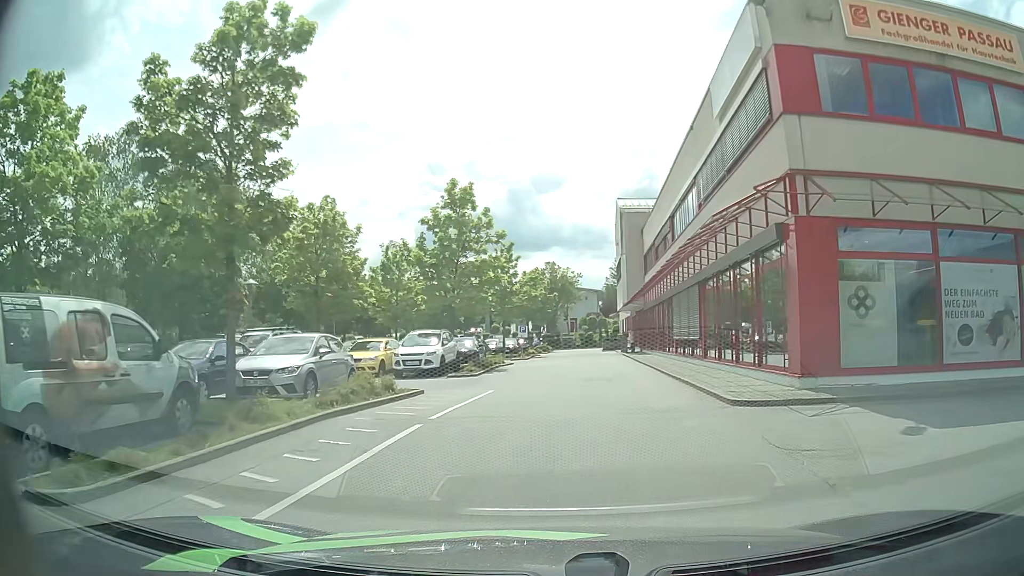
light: Day
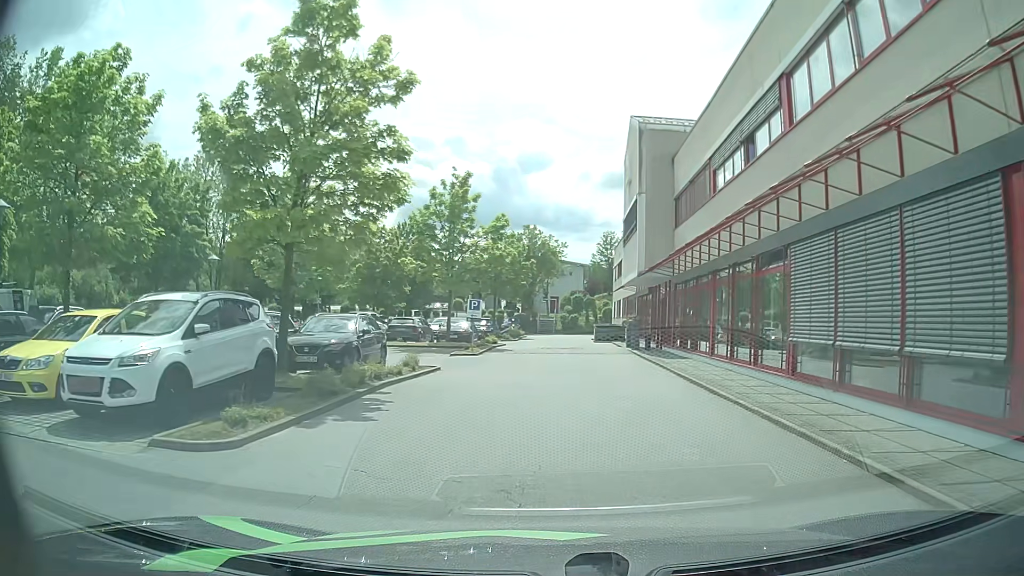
(+0.8, +16.8) m; +3°
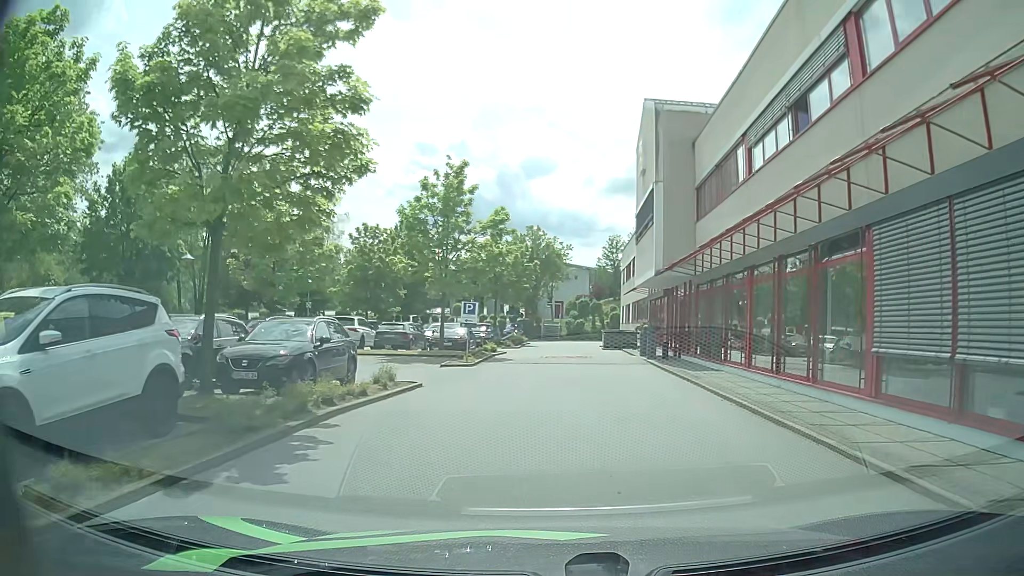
(0.0, +3.3) m; 0°
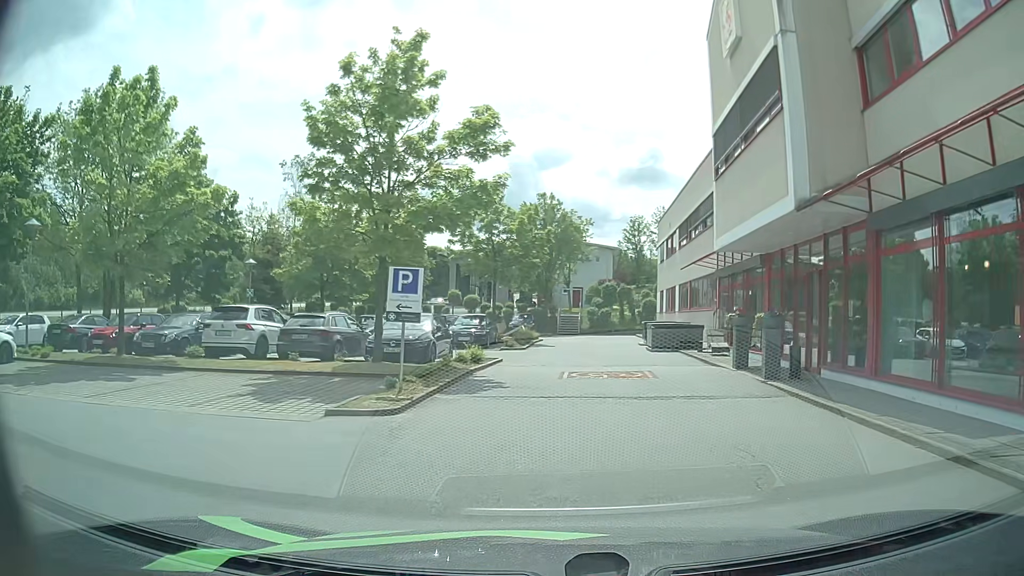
(-0.2, +12.8) m; -1°
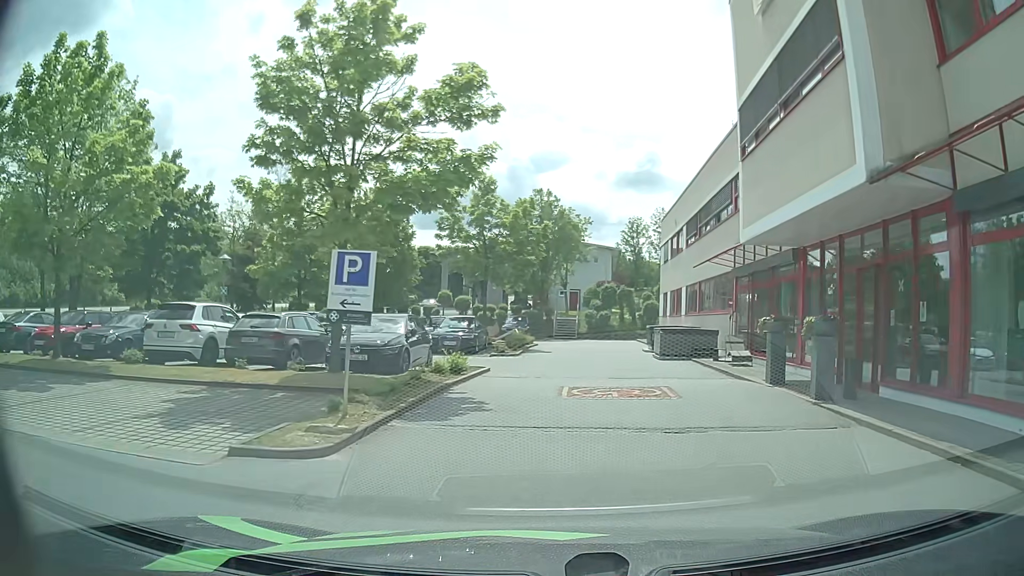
(0.0, +2.9) m; -1°
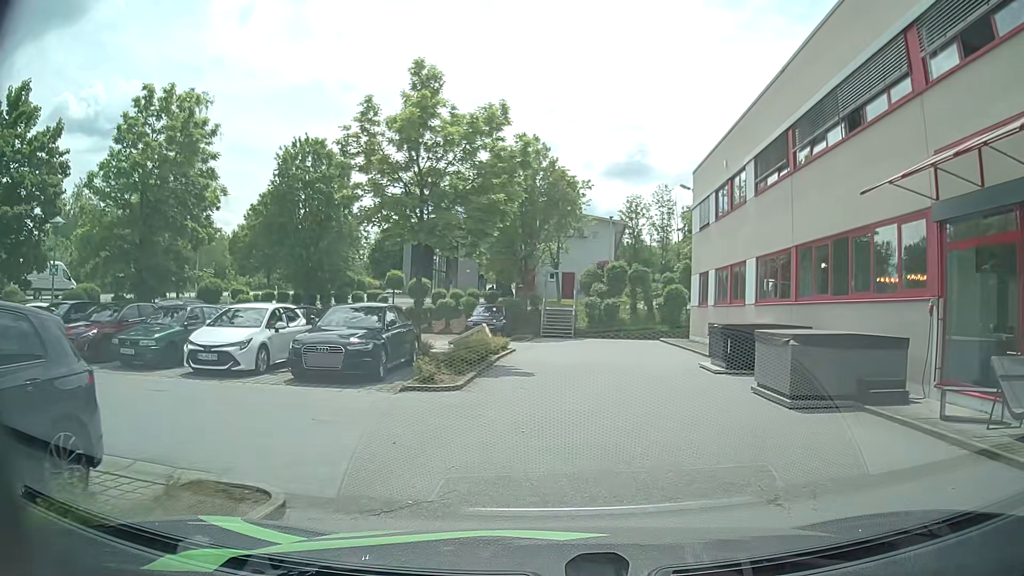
(+0.4, +13.5) m; +3°
